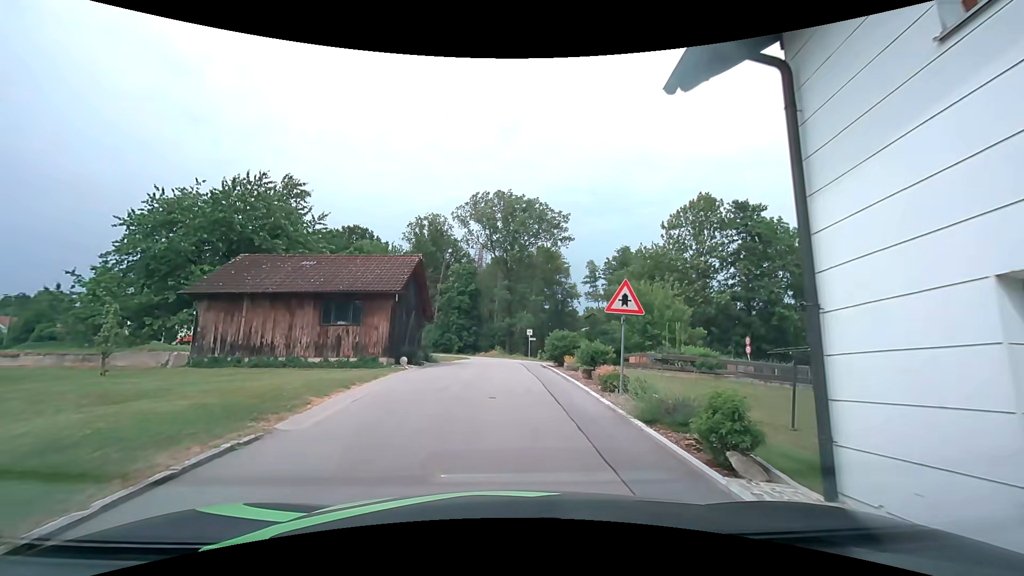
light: Day
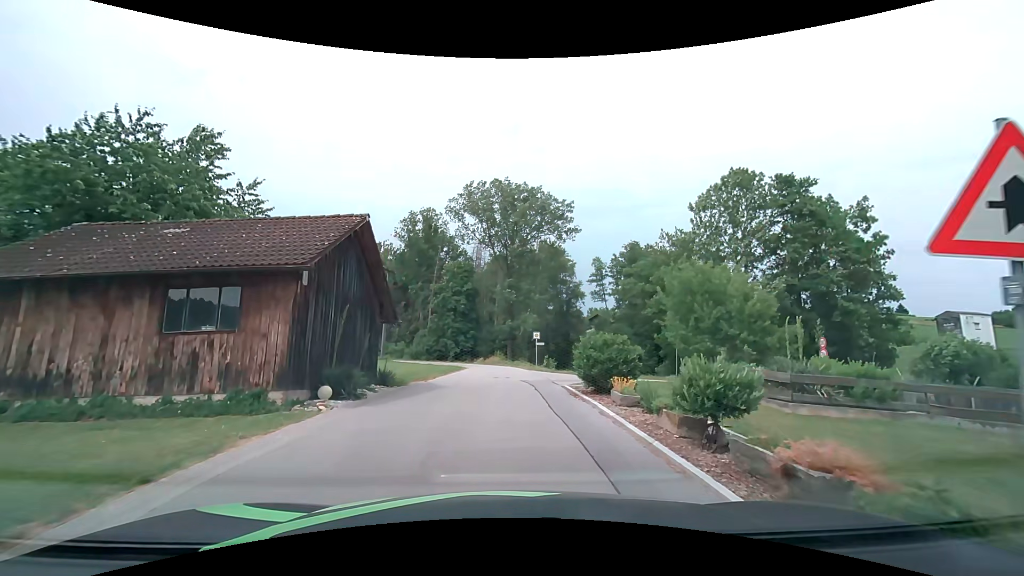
(+0.1, +8.4) m; 0°
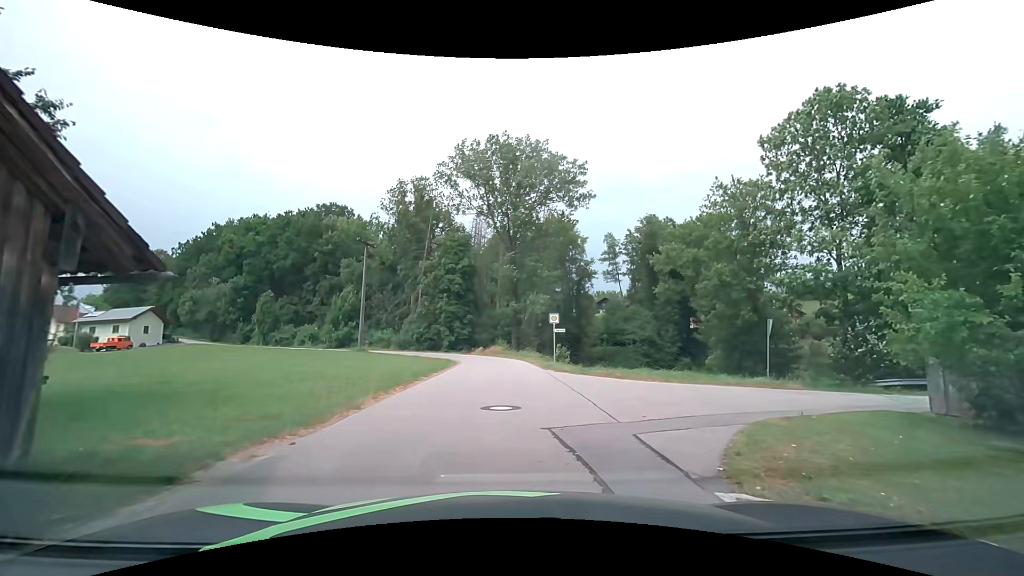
(-0.1, +11.5) m; -1°
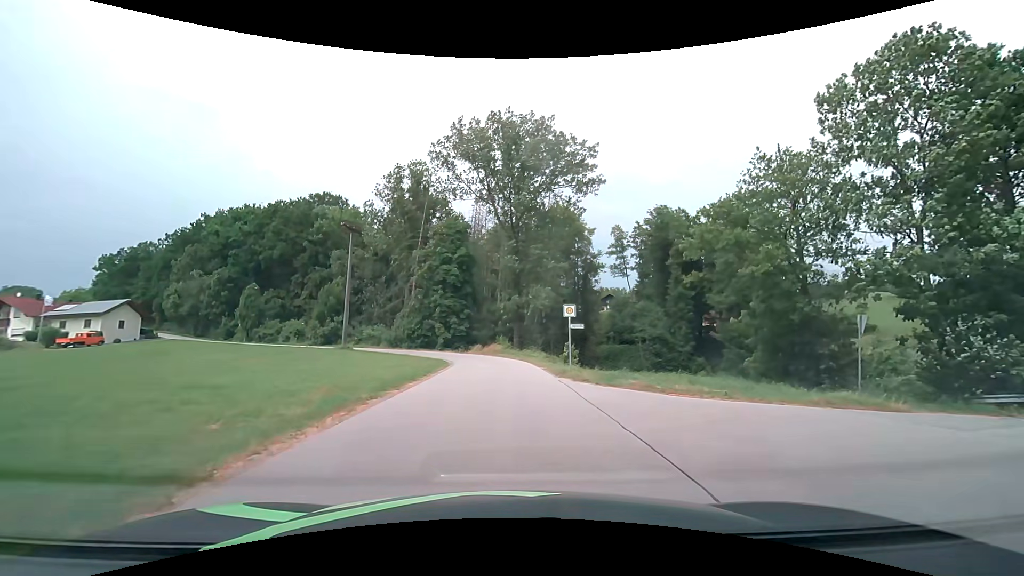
(0.0, +5.9) m; 0°
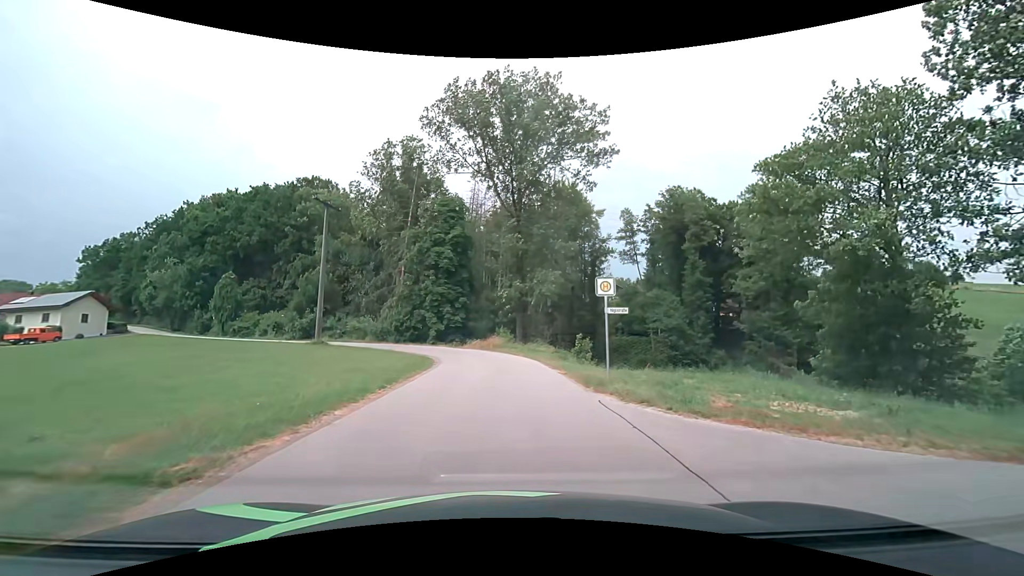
(0.0, +7.2) m; 0°
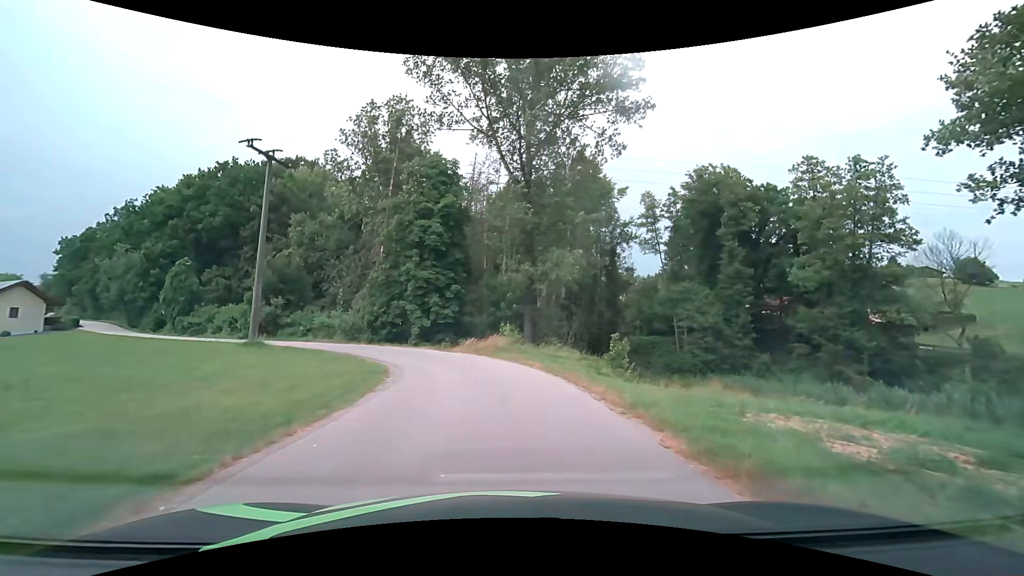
(-0.1, +11.2) m; 0°
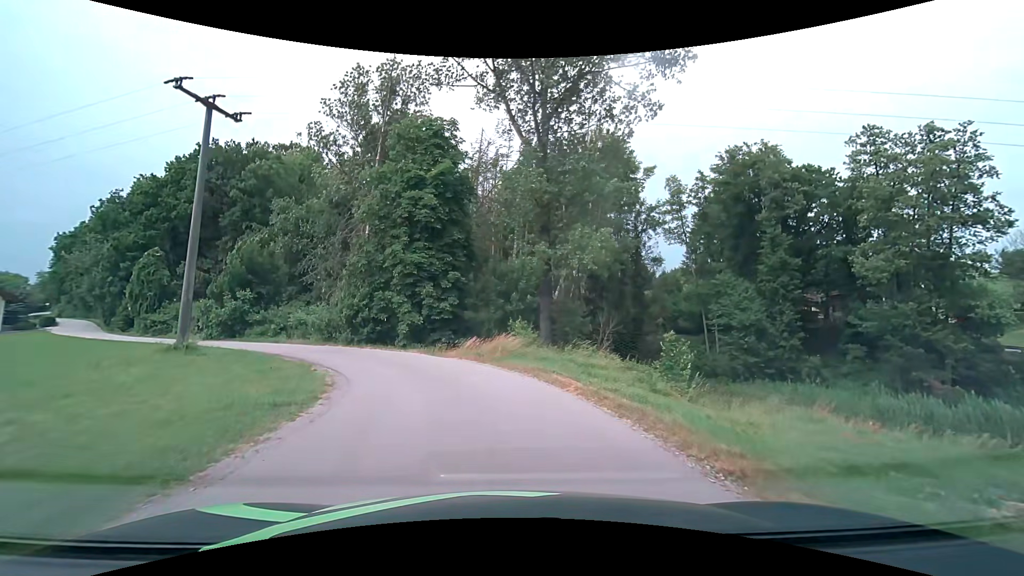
(-0.1, +7.6) m; -2°
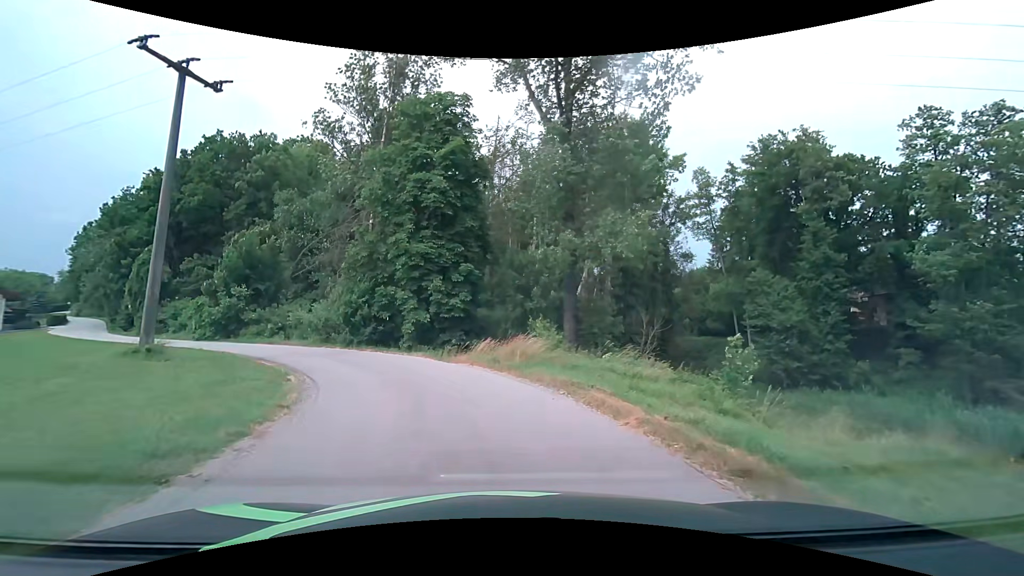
(-0.1, +3.8) m; -2°
(-1, +10) (-4, +19) (-10, +27) (-18, +33) (-26, +39) (-34, +45) (-41, +52) (-48, +60) (-54, +68) (-60, +75) m
